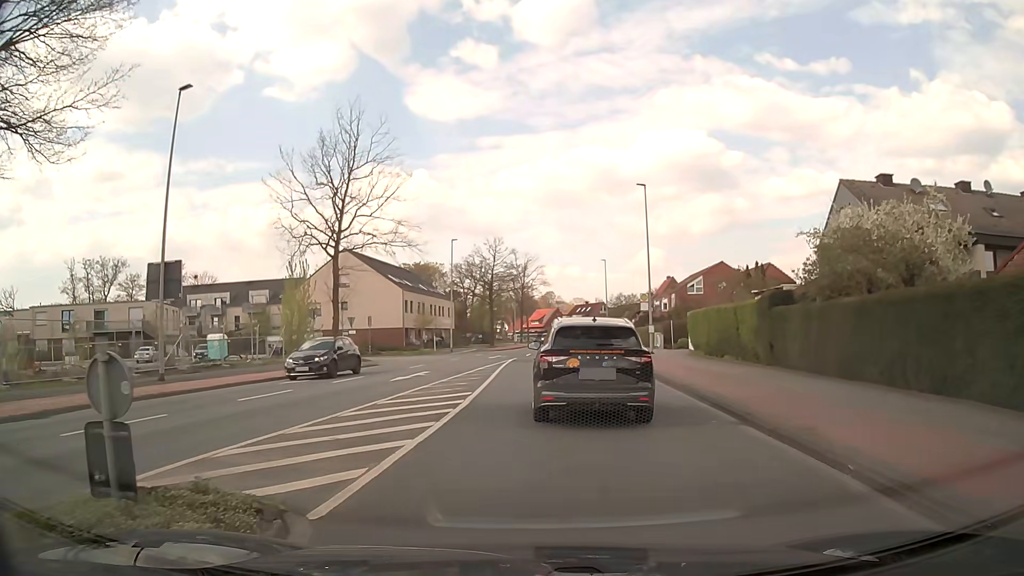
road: tertiary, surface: asphalt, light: Day
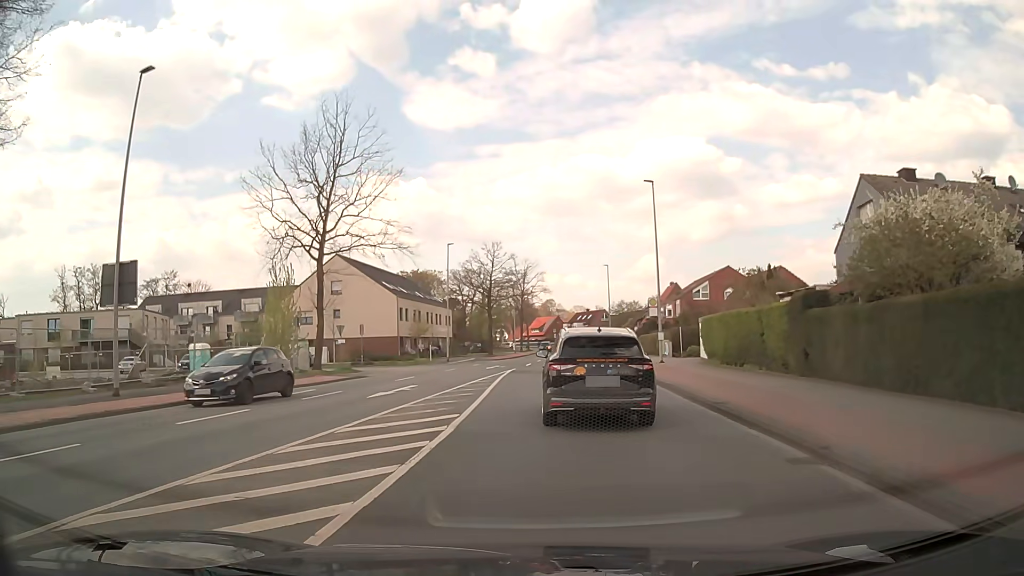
(0.0, +3.0) m; -1°
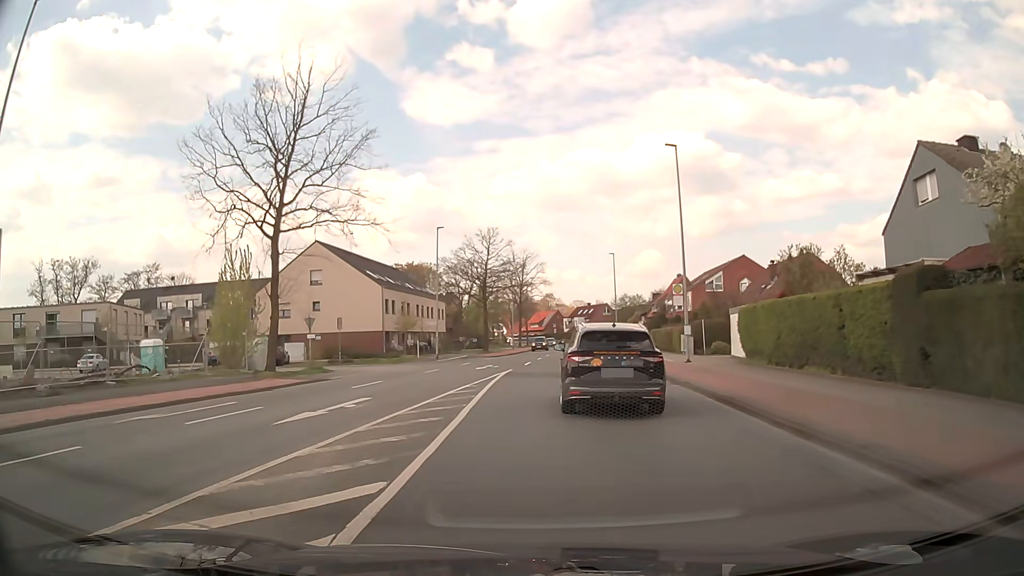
(0.0, +6.6) m; 0°
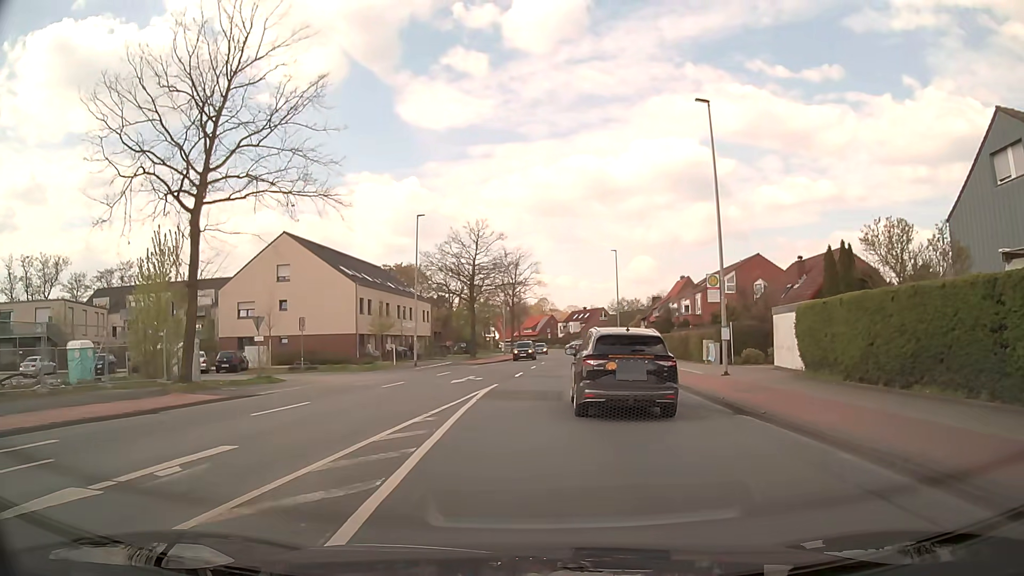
(0.0, +7.2) m; +1°
